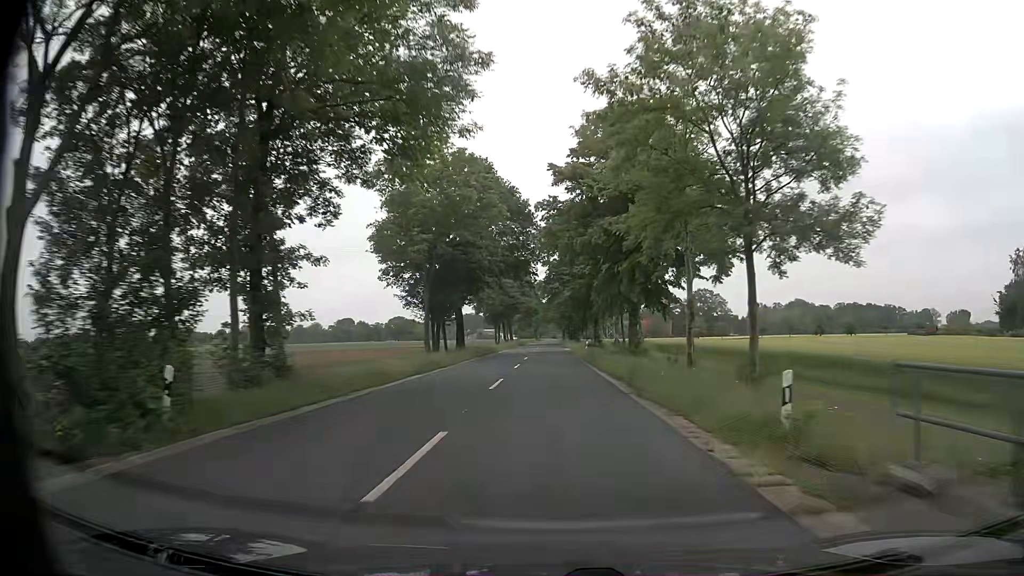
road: secondary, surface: asphalt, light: Day
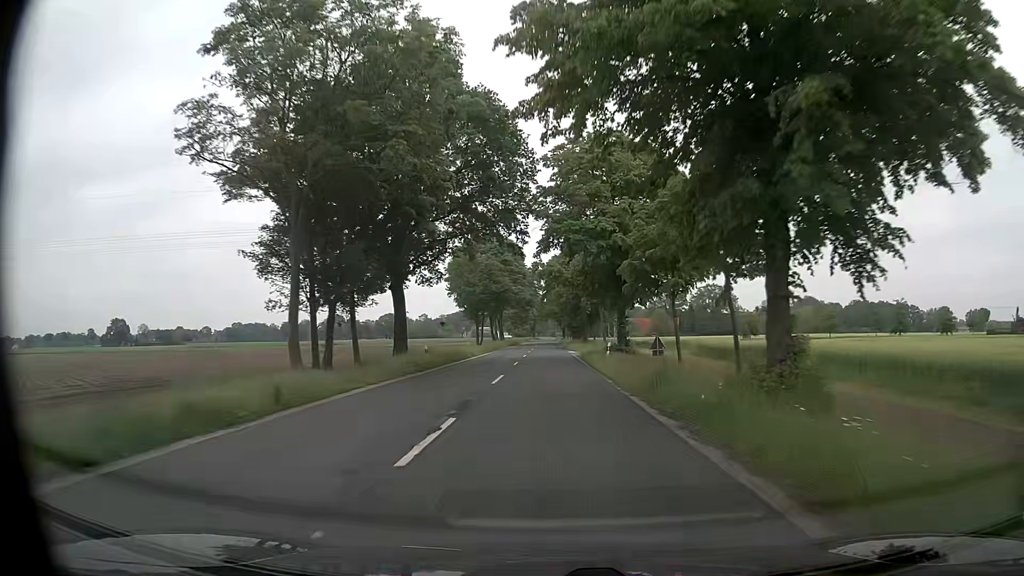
(+0.1, +22.5) m; +1°
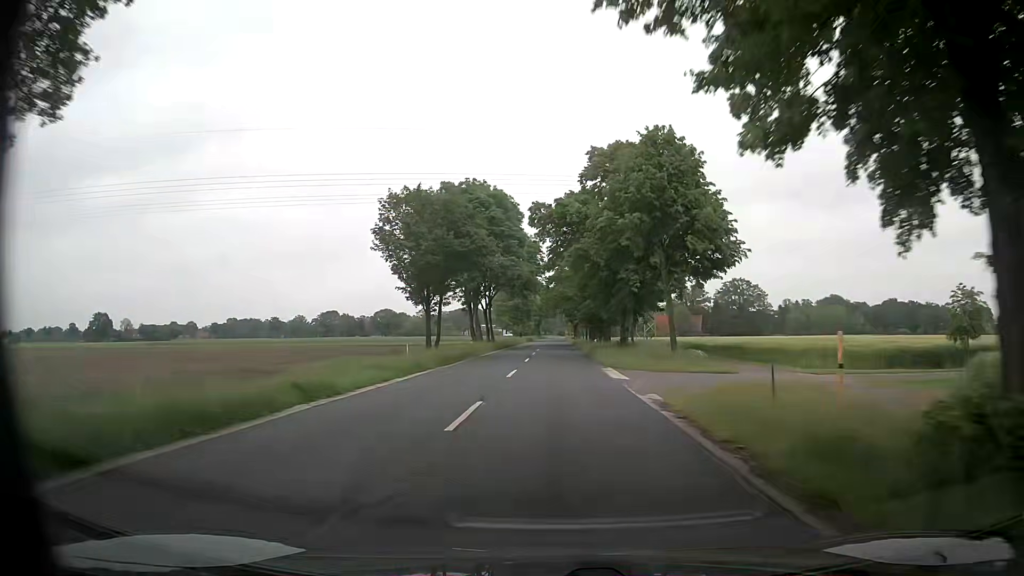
(-0.3, +33.7) m; -1°
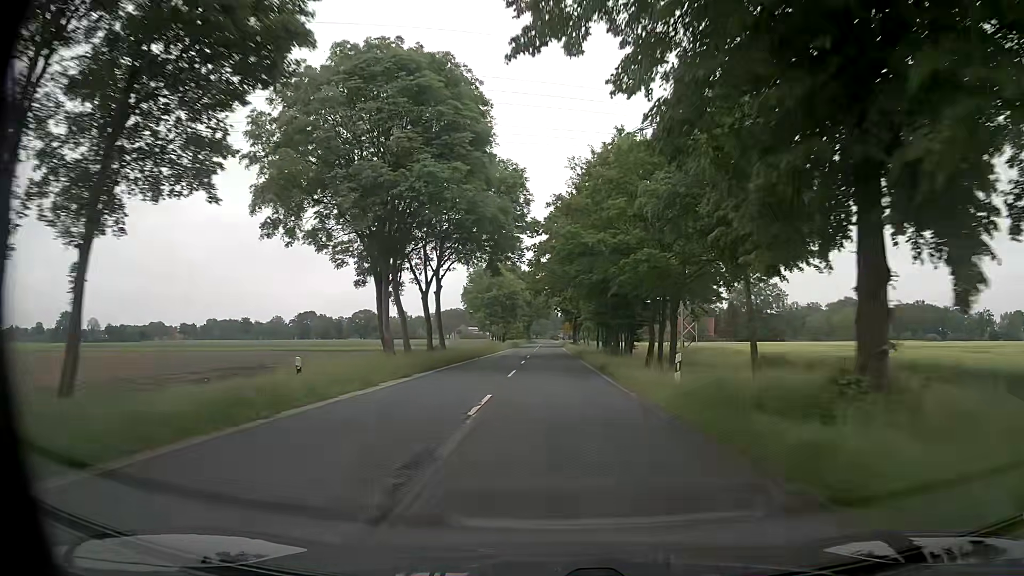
(0.0, +33.8) m; +1°
(0, +10) (0, +20) (0, +30) (0, +40) (0, +50) (0, +60) (0, +70) (0, +80) (0, +90) (0, +100) m
